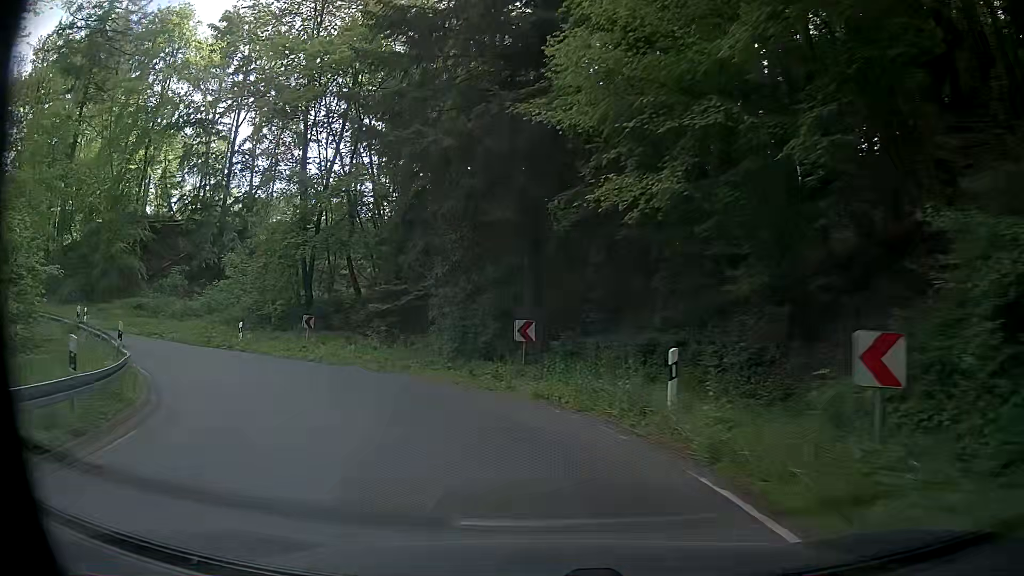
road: secondary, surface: asphalt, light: Day
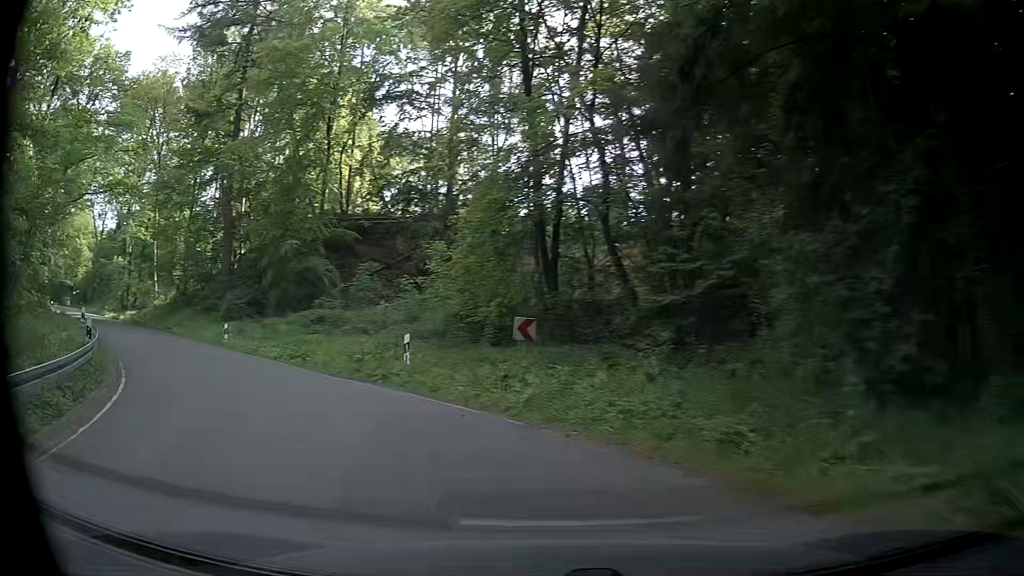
(-2.2, +12.7) m; -23°
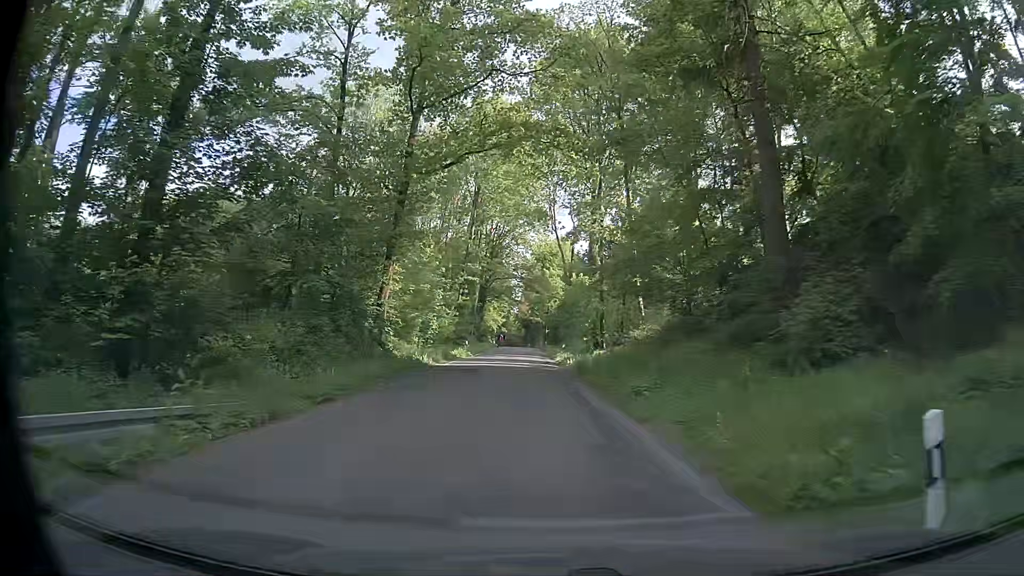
(-12.8, +23.2) m; -47°
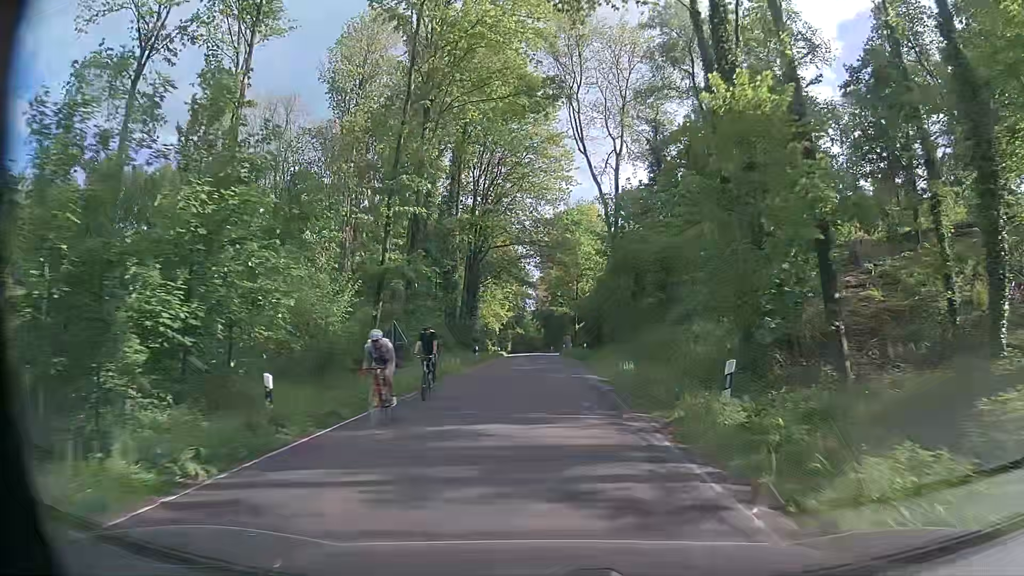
(-1.6, +41.2) m; -3°
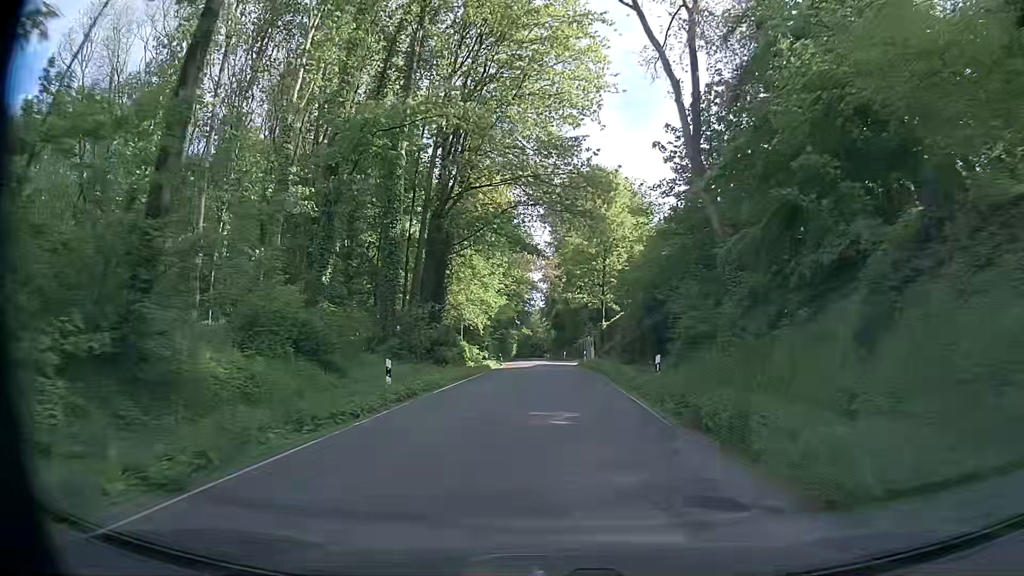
(+0.2, +27.1) m; 0°
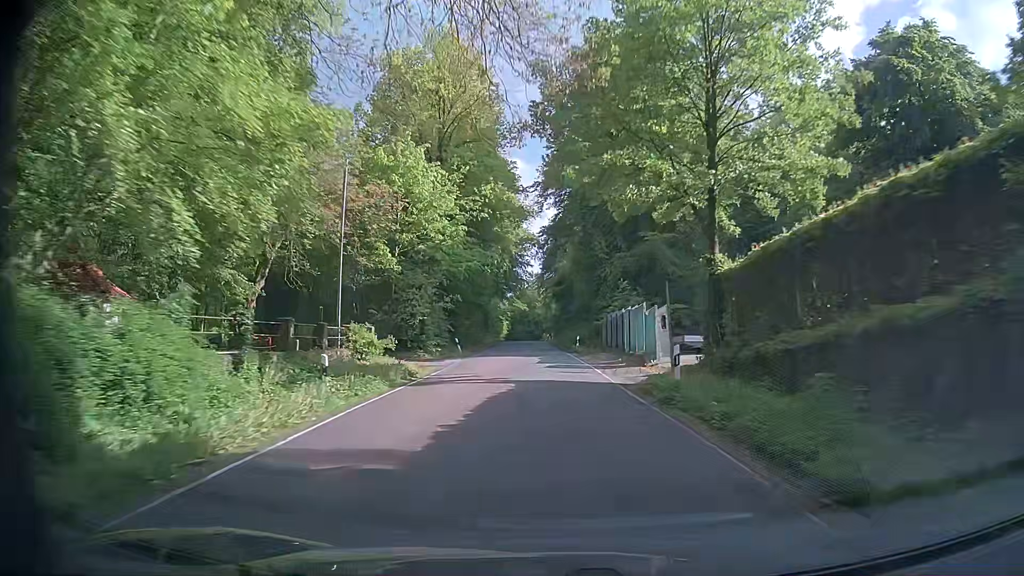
(-0.2, +37.9) m; -1°
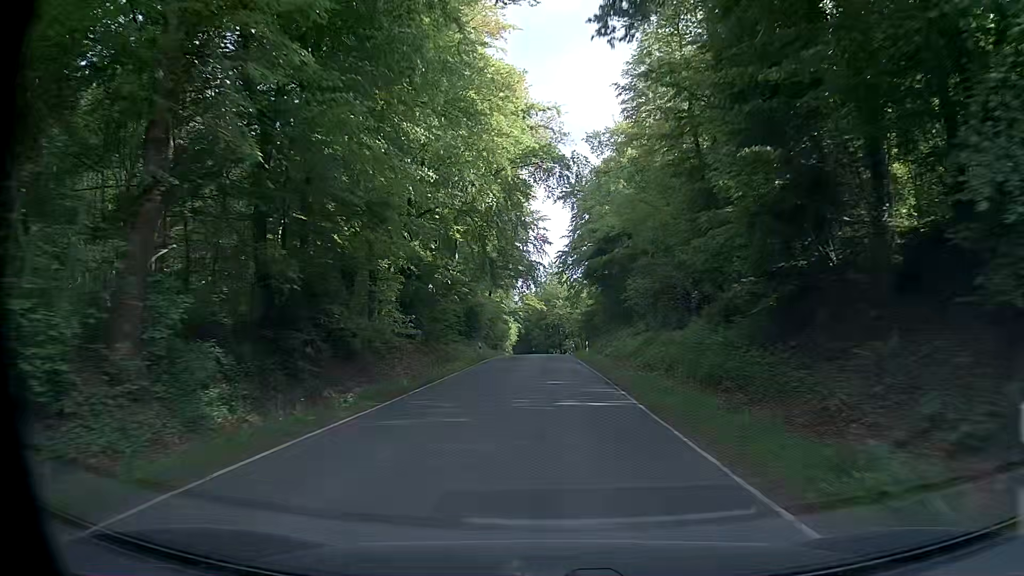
(+0.1, +40.3) m; -1°
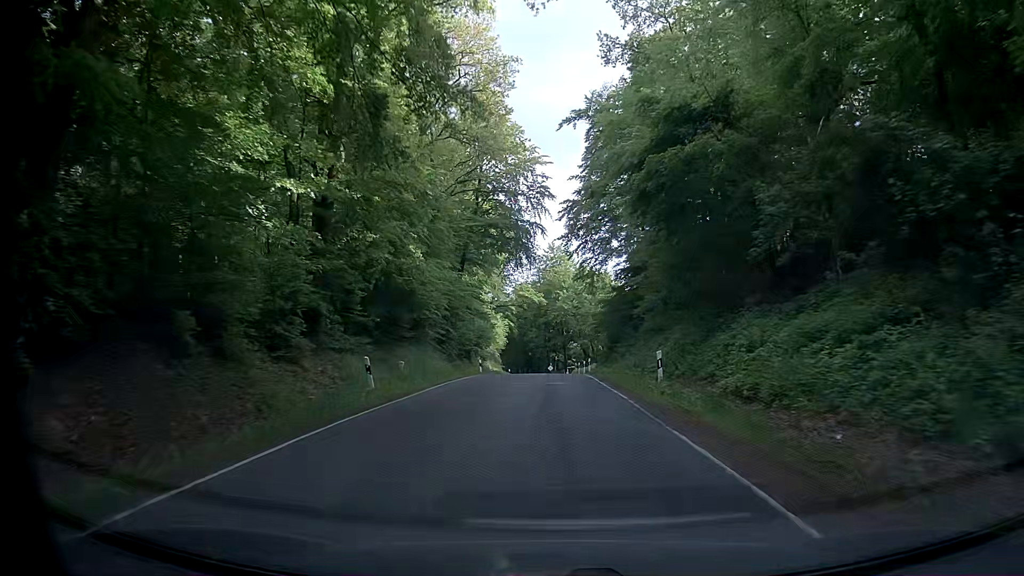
(0.0, +31.0) m; +1°
(0, +10) (0, +20) (0, +30) (-1, +40) (-1, +50) (-1, +60) (-1, +70) (-1, +80) (-2, +90) (-3, +100) m
